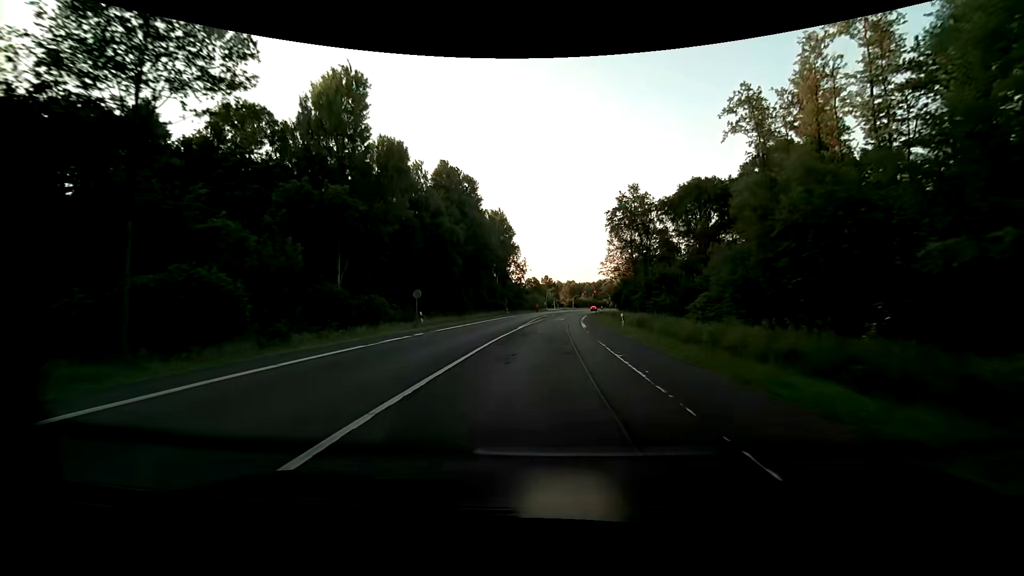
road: primary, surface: asphalt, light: Day
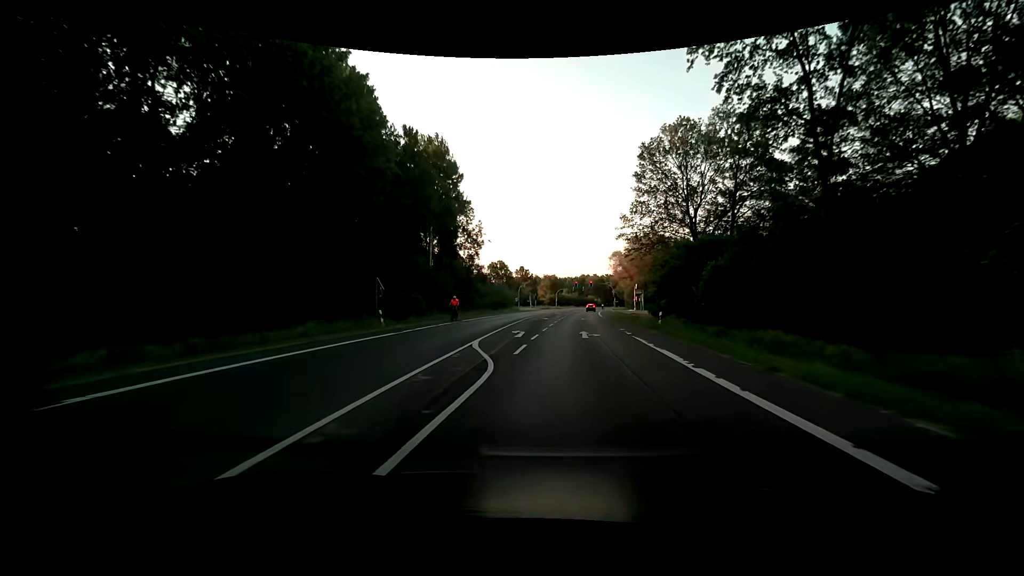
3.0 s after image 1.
(+1.8, +55.8) m; +3°
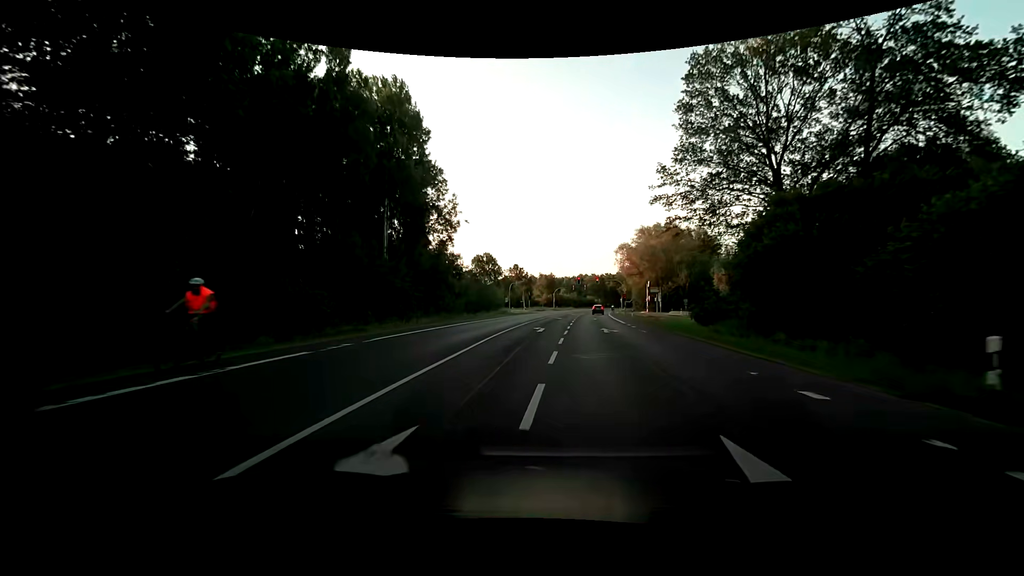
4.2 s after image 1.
(+0.1, +19.7) m; +1°
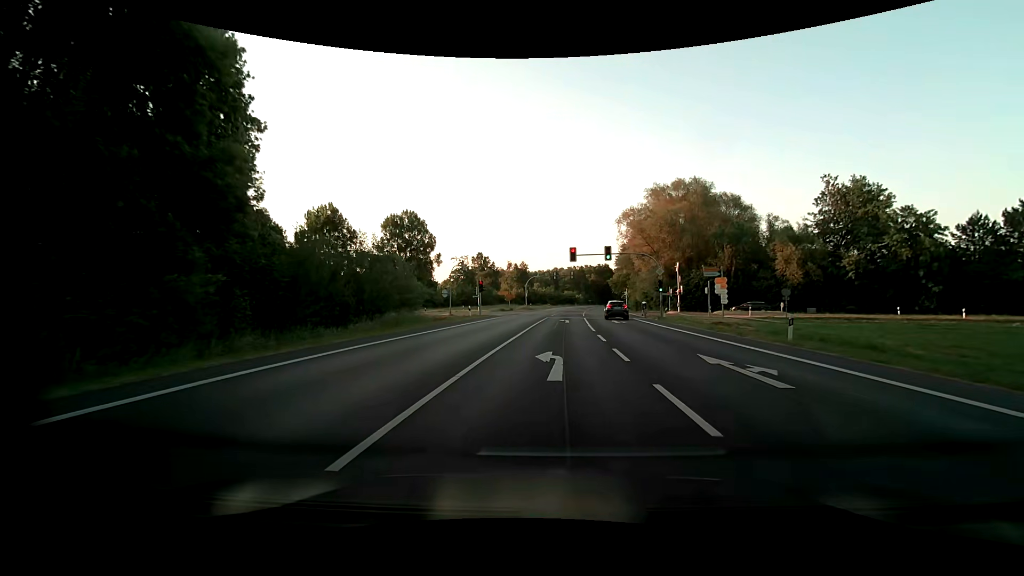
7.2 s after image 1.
(+0.4, +41.4) m; +3°
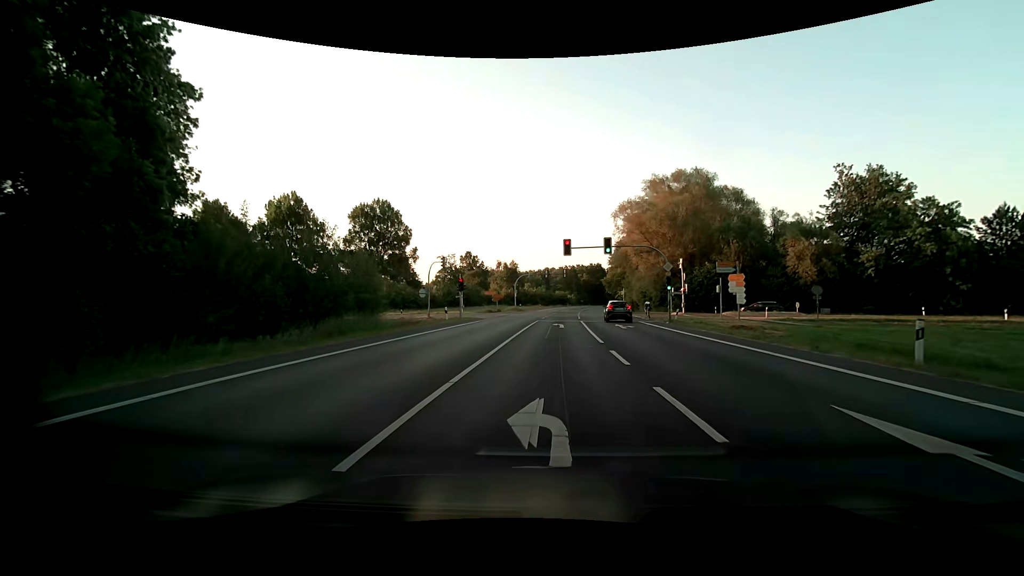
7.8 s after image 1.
(0.0, +6.3) m; 0°
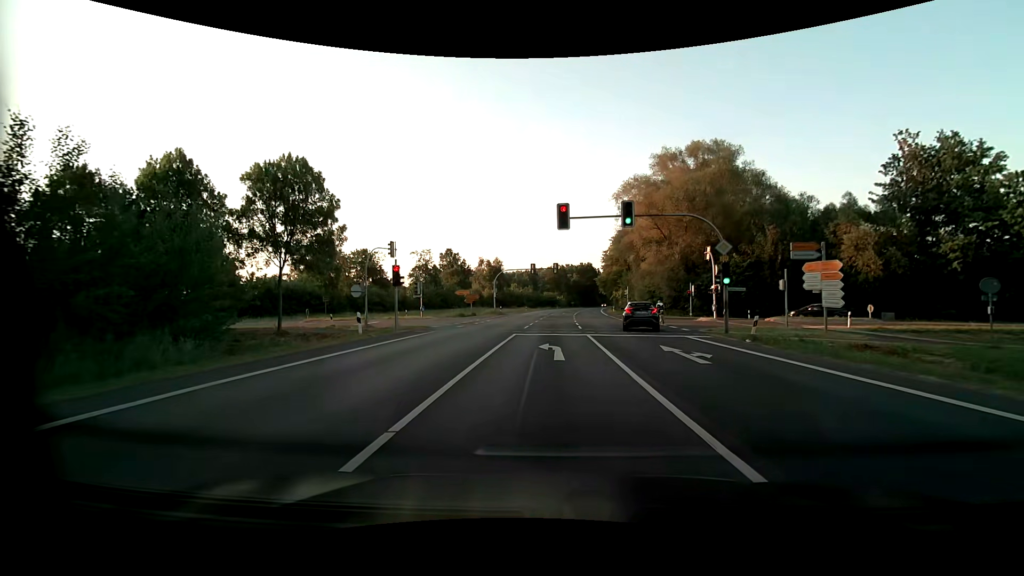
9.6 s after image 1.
(+0.3, +14.6) m; +3°
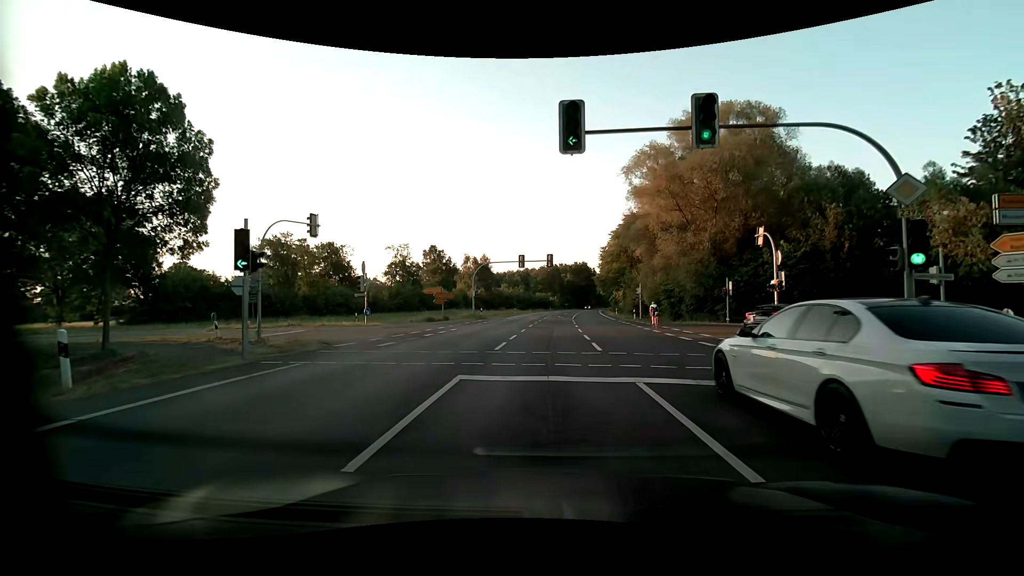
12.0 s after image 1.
(-0.1, +12.7) m; 0°
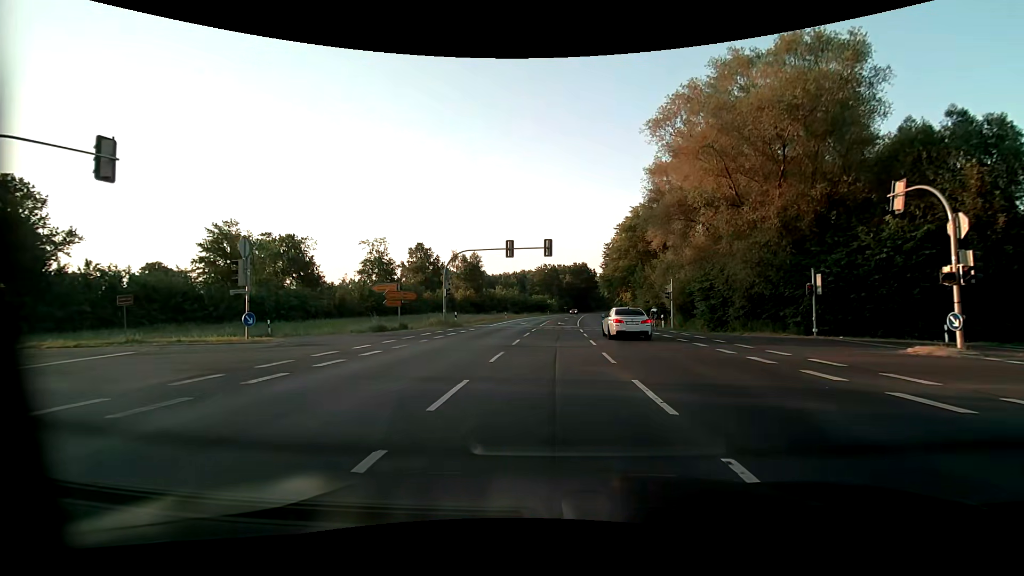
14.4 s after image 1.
(+0.1, +14.0) m; 0°
